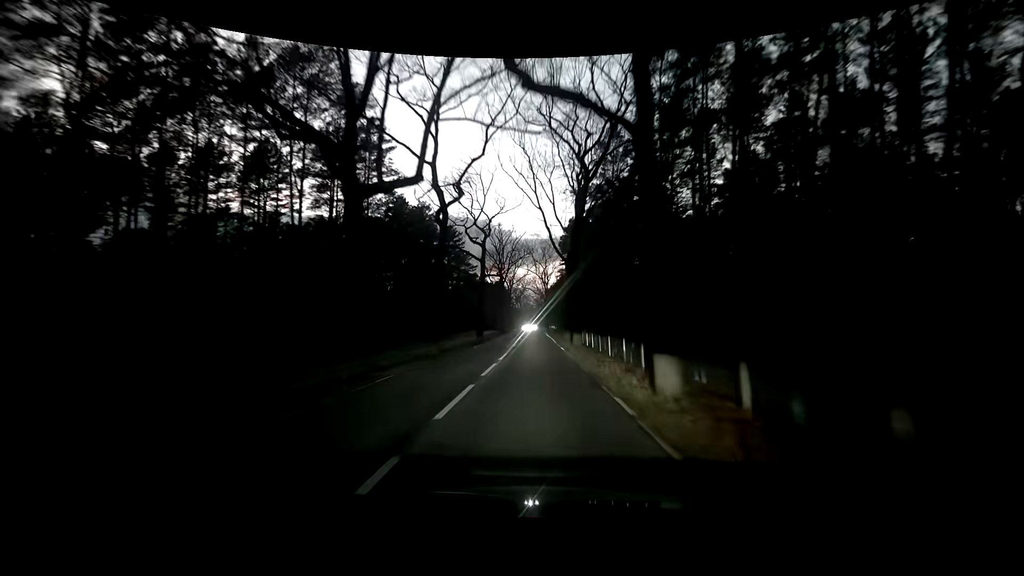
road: tertiary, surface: asphalt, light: Dusk
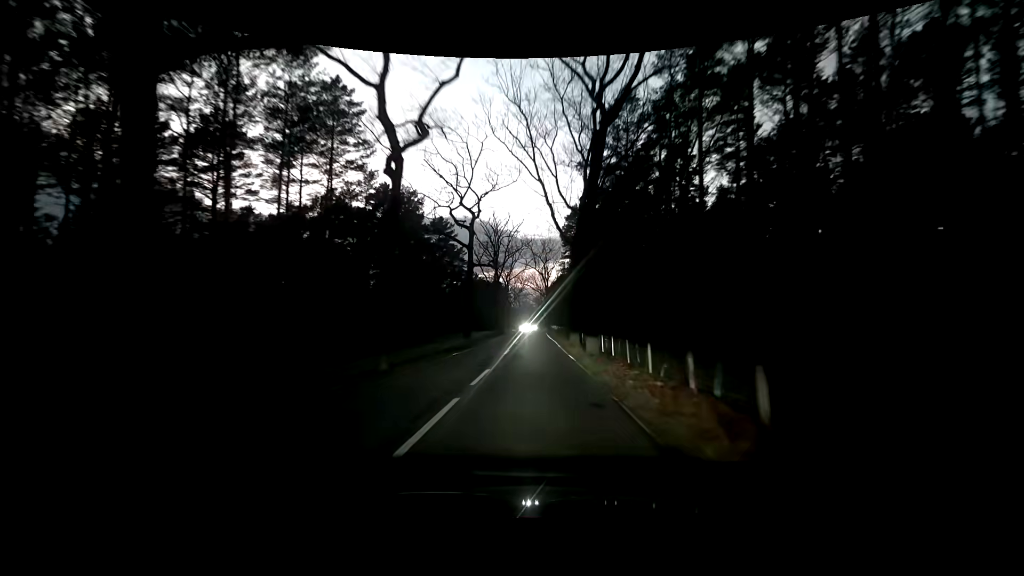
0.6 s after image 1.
(0.0, +8.1) m; 0°
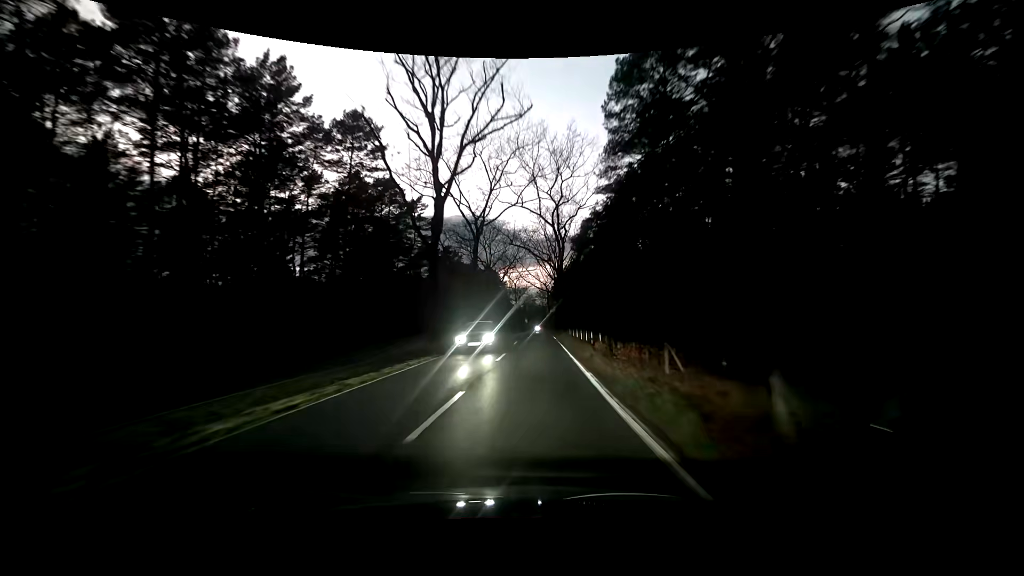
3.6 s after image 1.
(+0.3, +41.7) m; +1°
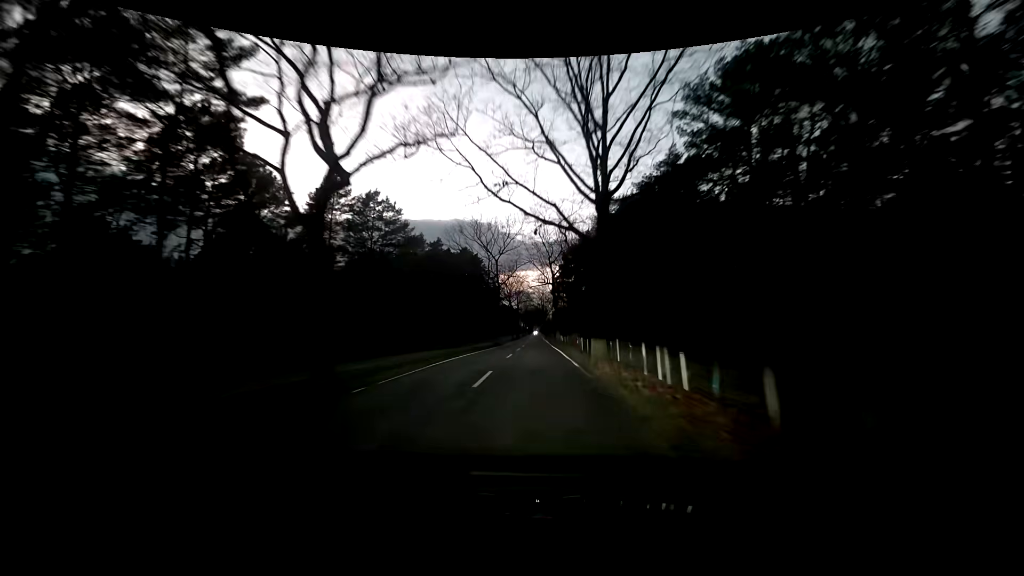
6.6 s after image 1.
(-0.5, +42.9) m; 0°
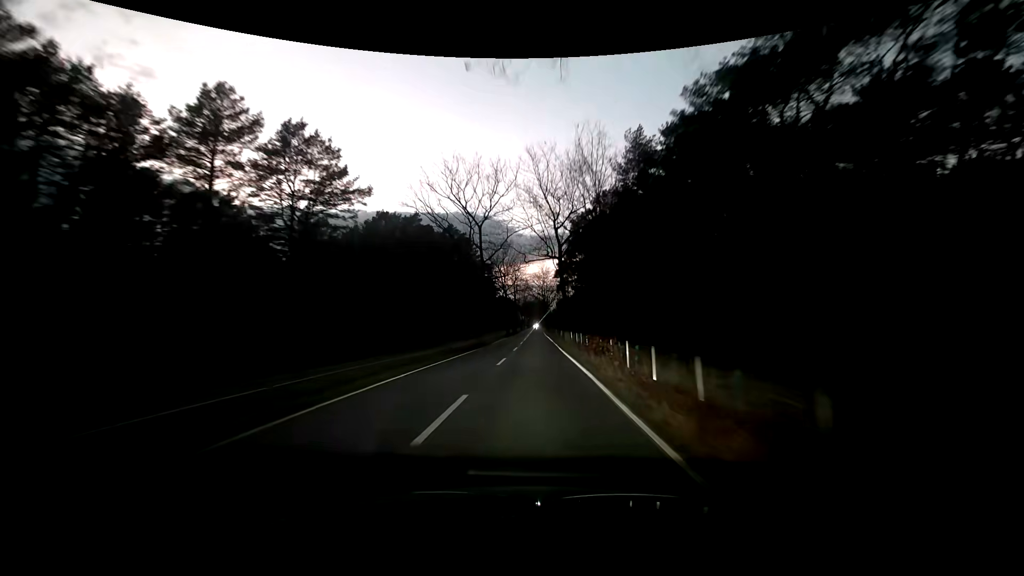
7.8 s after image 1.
(0.0, +17.3) m; -1°
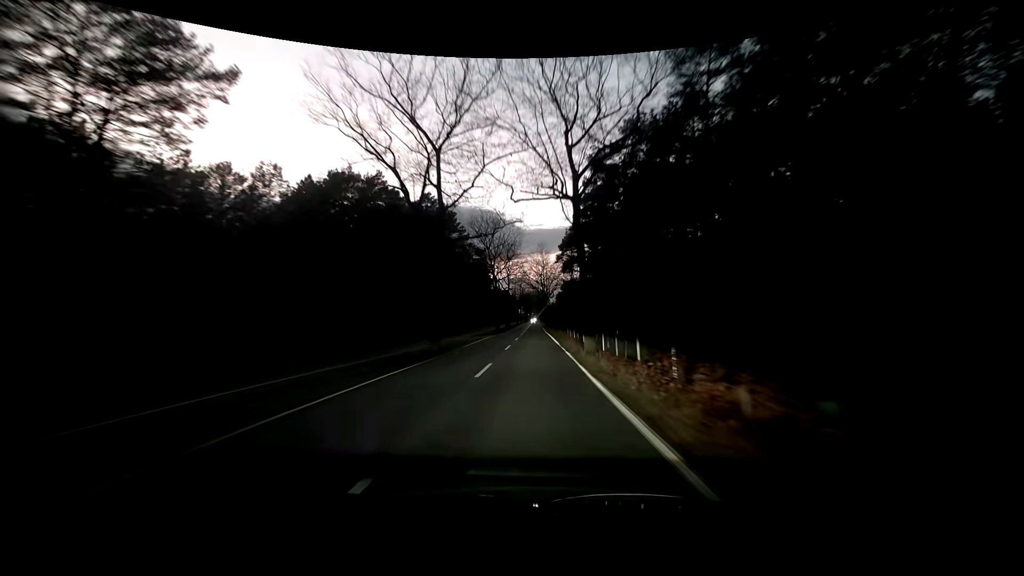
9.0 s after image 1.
(+0.1, +17.5) m; 0°
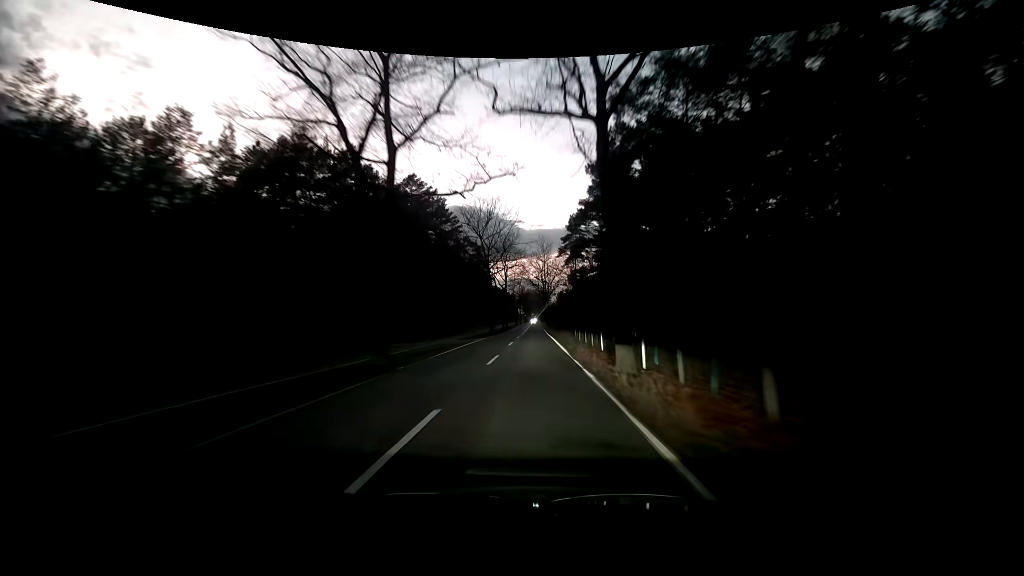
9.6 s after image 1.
(+0.1, +8.8) m; +1°
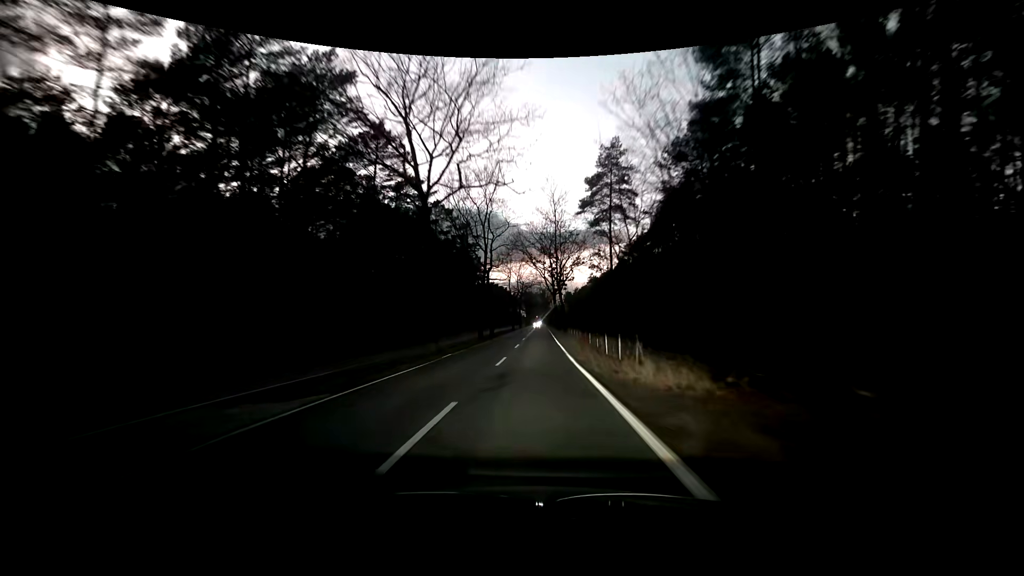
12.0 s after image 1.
(-0.3, +35.1) m; -1°
(0, +10) (0, +20) (0, +30) (0, +40) (0, +50) (0, +60) (0, +70) (+1, +80) (+1, +90) (+1, +100) m
